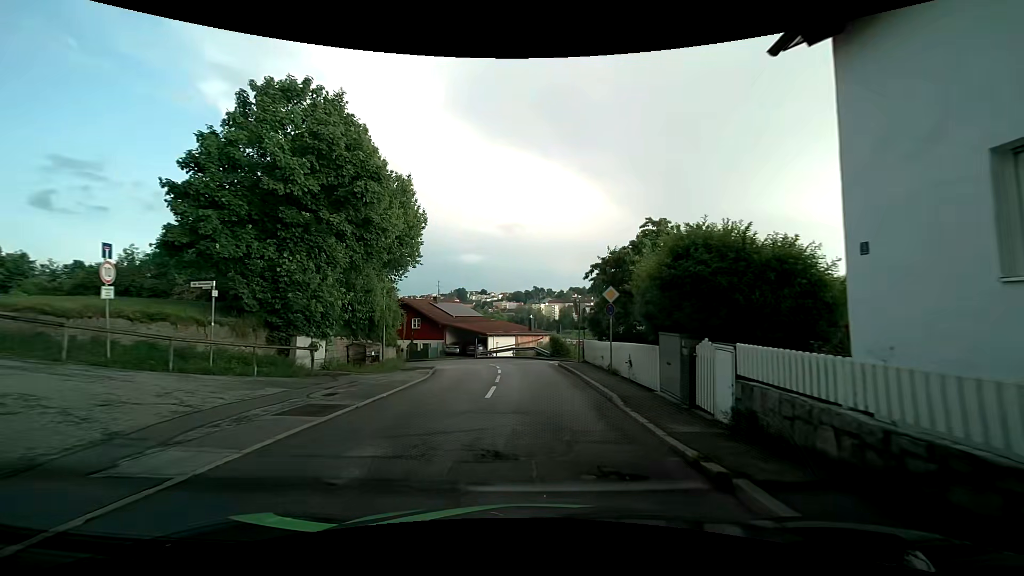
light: Day
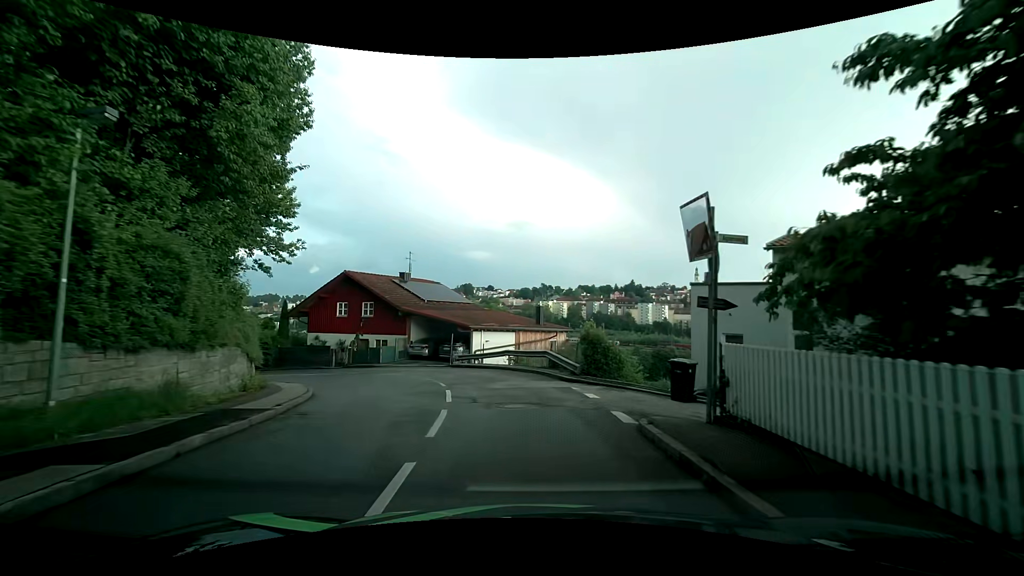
(-0.2, +17.9) m; -1°
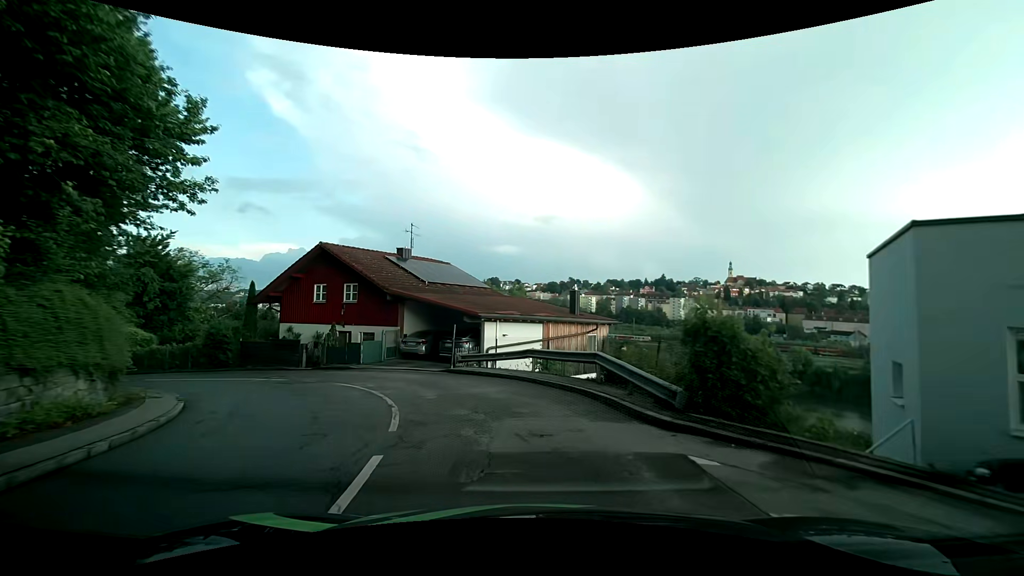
(-0.2, +8.7) m; -2°
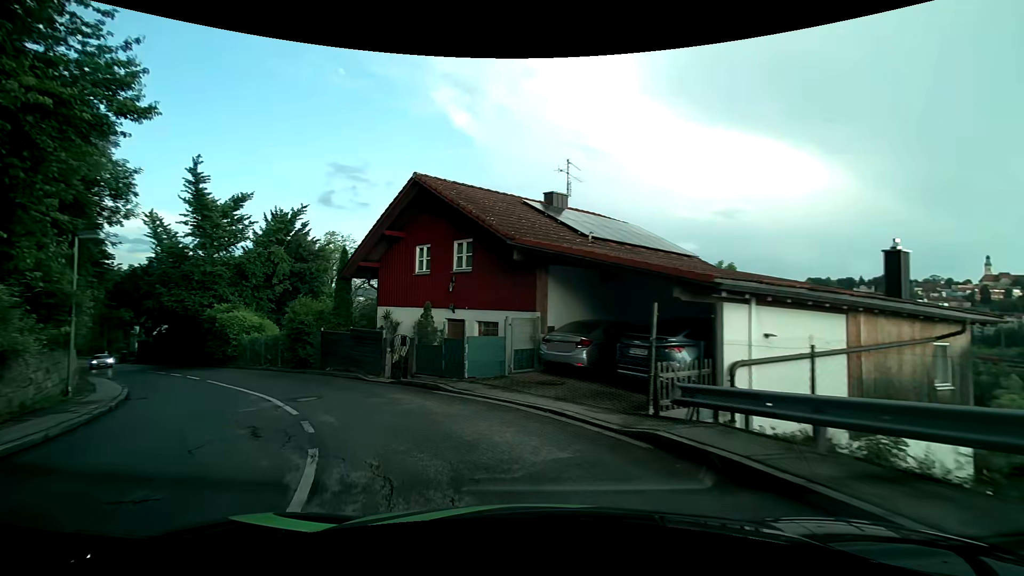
(-2.0, +12.4) m; -21°
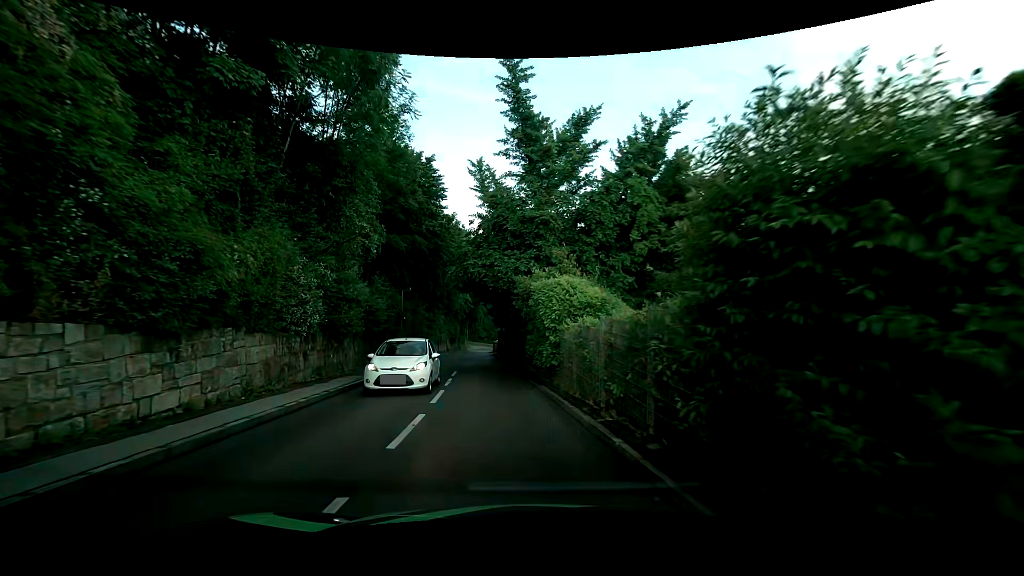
(-7.8, +17.5) m; -40°
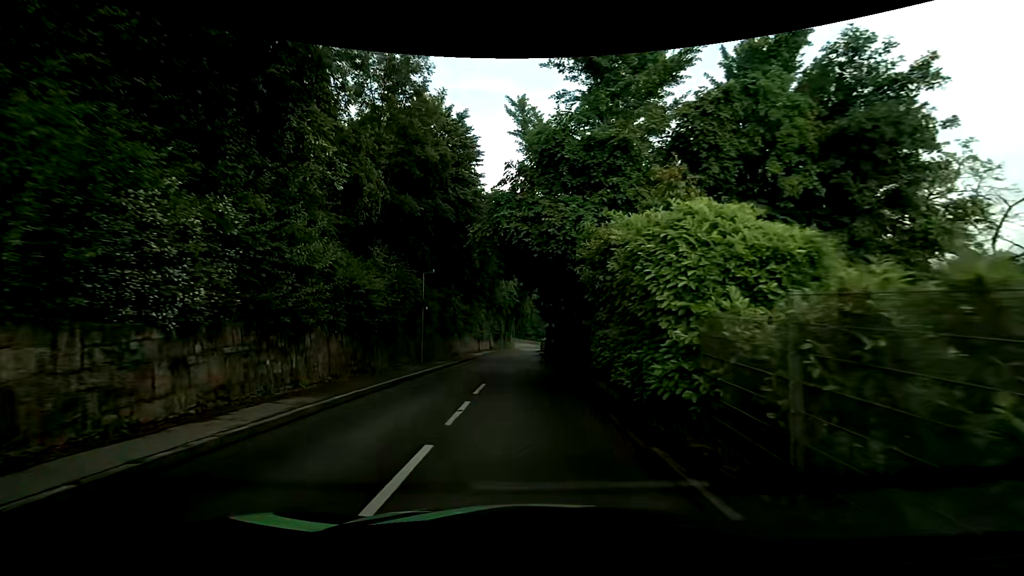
(-0.2, +7.5) m; -5°
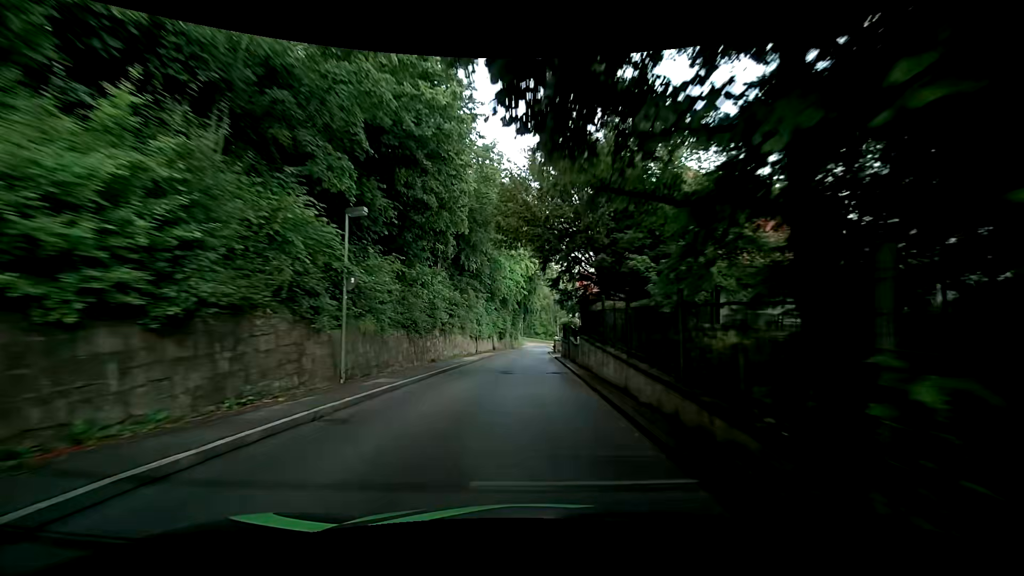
(-0.2, +11.8) m; -1°
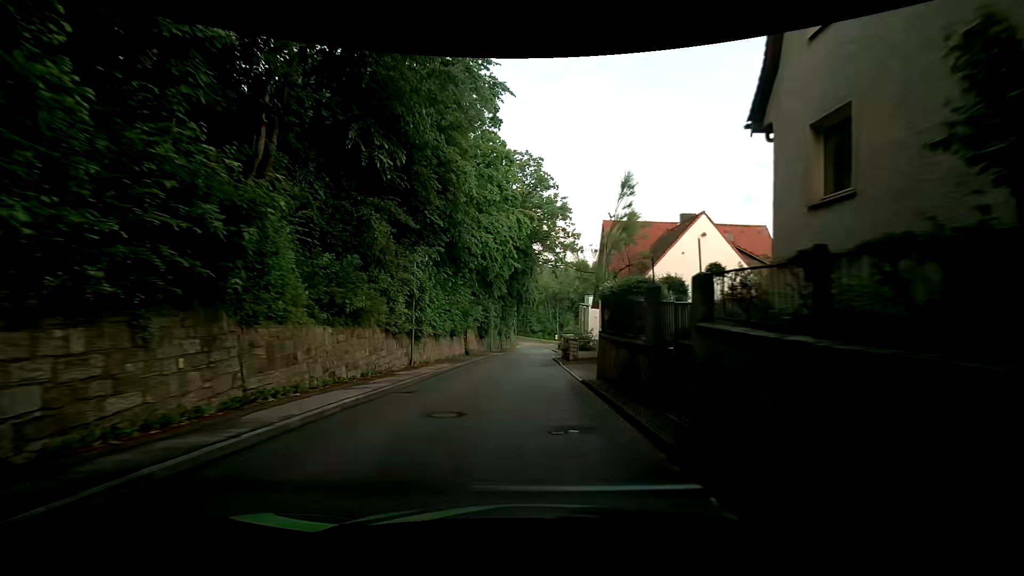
(+0.2, +23.1) m; 0°
(0, +10) (0, +20) (0, +30) (+1, +40) (+1, +50) (+2, +60) (+2, +70) (+3, +80) (+3, +90) (+3, +100) m
